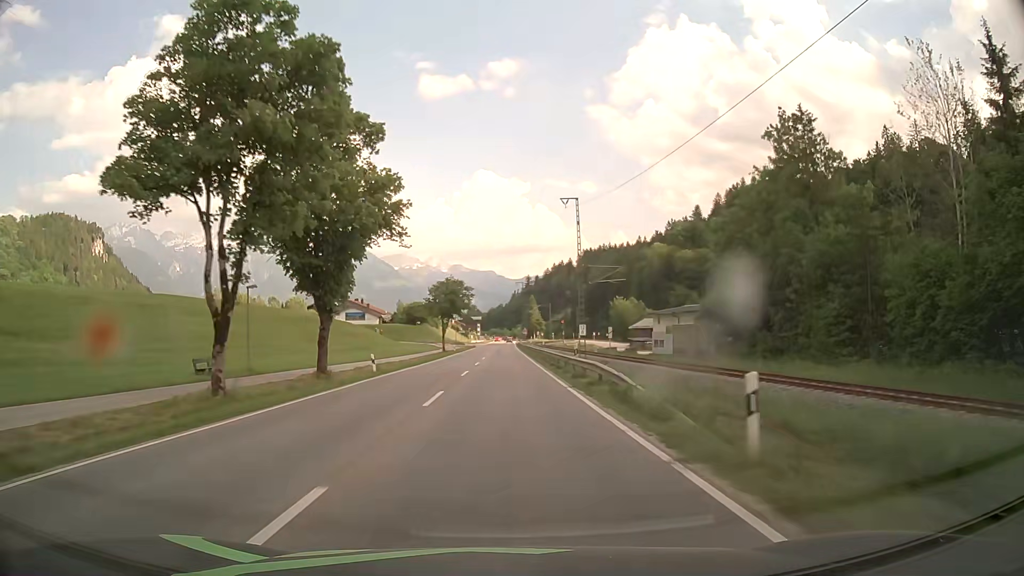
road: primary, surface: asphalt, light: Day
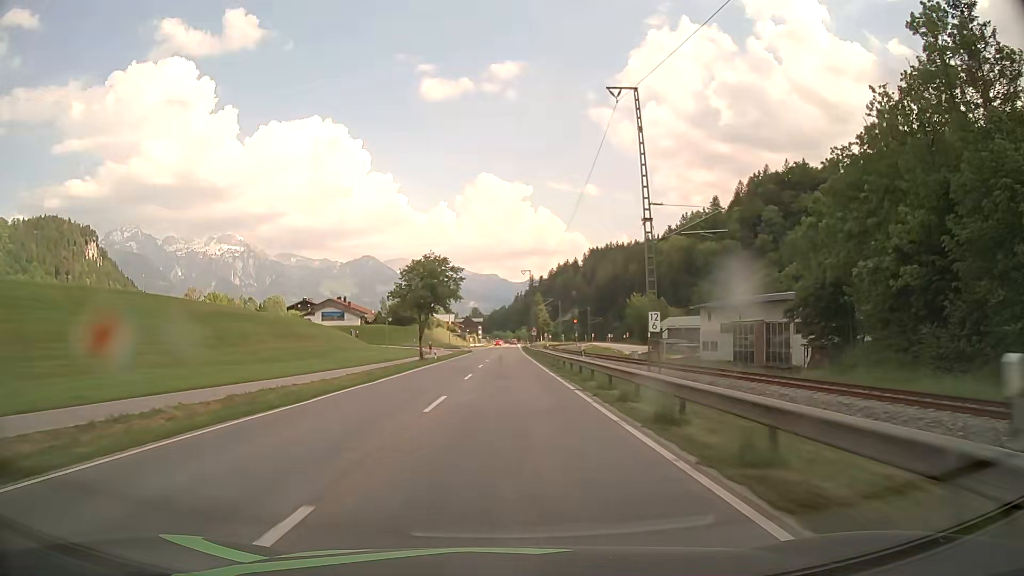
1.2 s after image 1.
(-0.1, +25.0) m; 0°
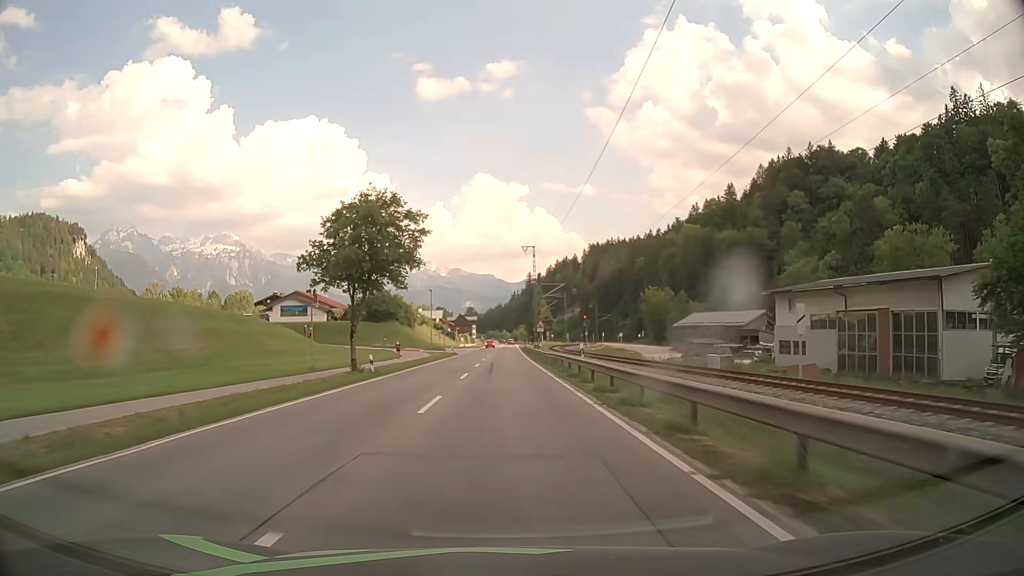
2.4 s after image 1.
(0.0, +24.9) m; 0°
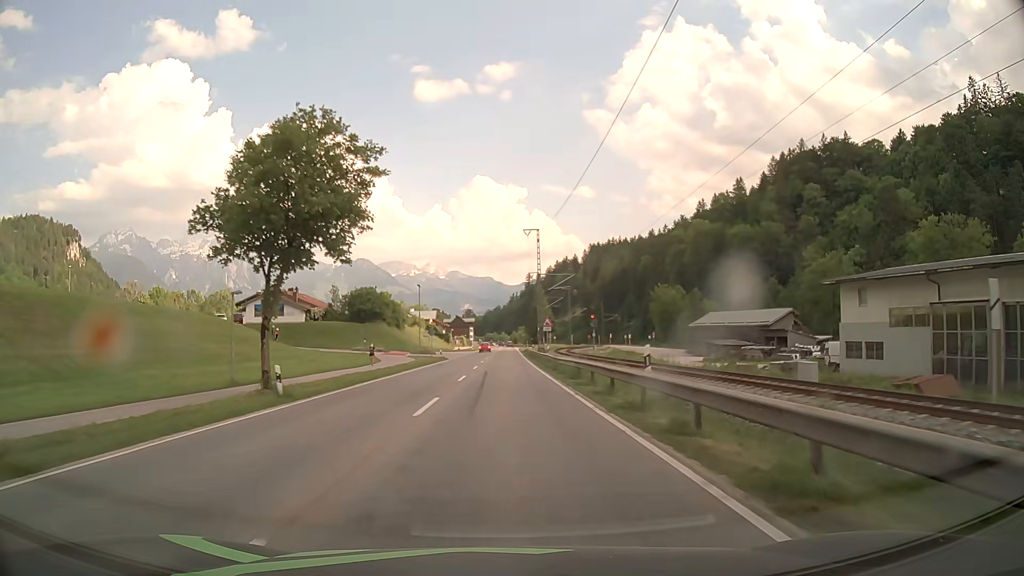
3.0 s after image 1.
(0.0, +12.5) m; 0°
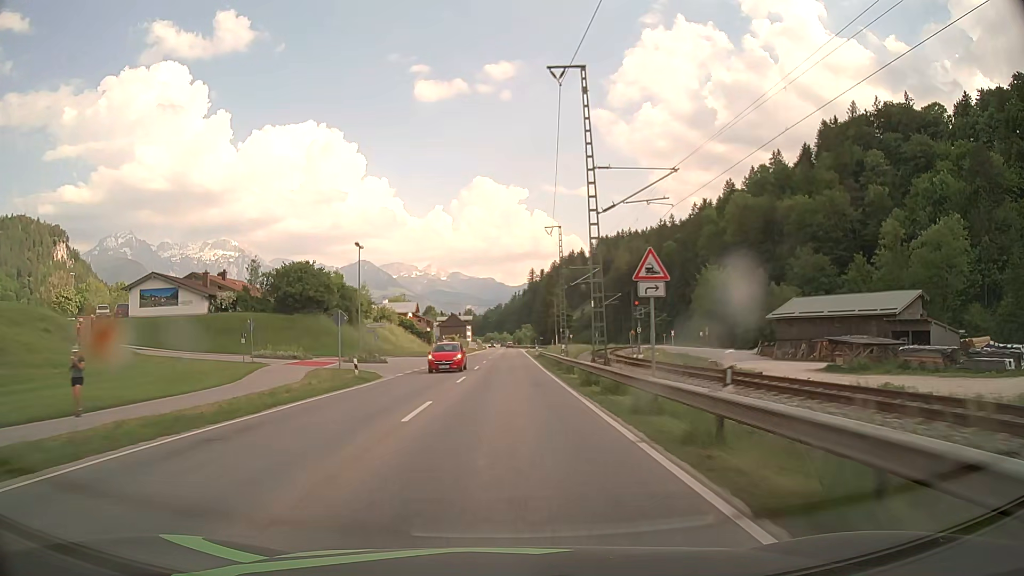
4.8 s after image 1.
(+0.1, +37.5) m; 0°
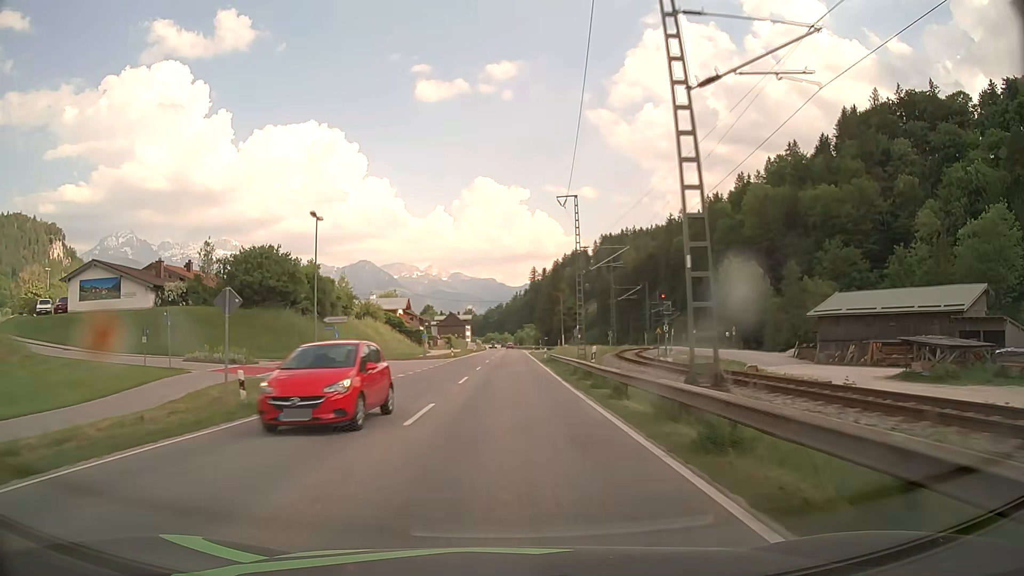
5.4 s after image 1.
(0.0, +12.5) m; 0°
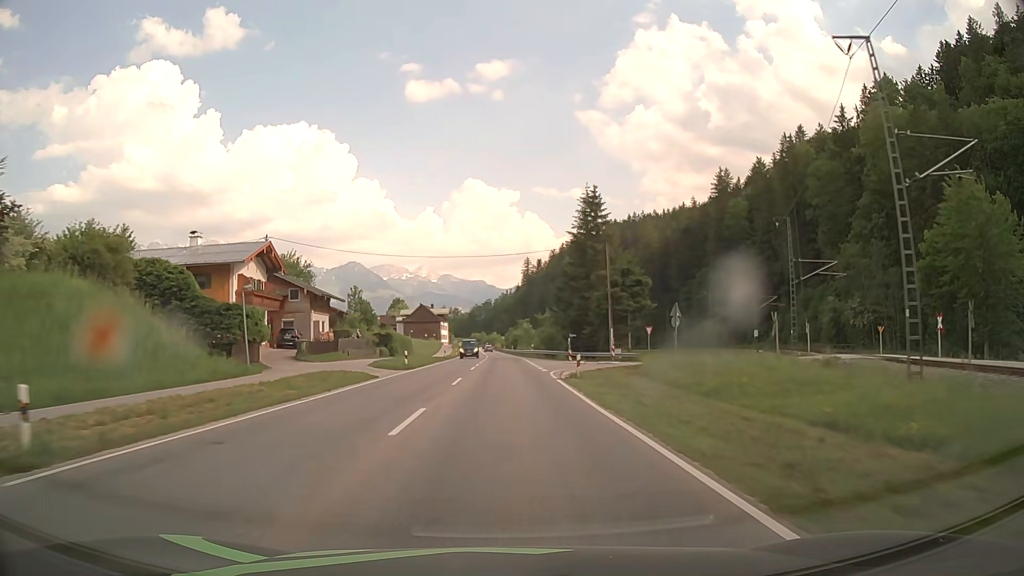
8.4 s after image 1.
(+0.5, +62.4) m; +1°
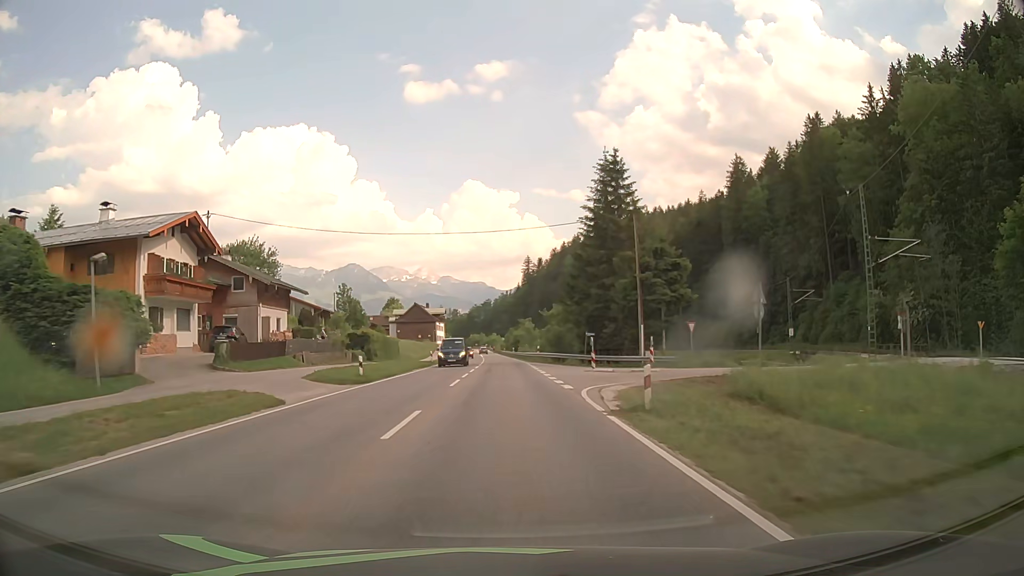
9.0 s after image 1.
(0.0, +12.5) m; 0°
(0, +10) (0, +20) (0, +30) (0, +40) (-1, +50) (-1, +60) (-1, +70) (-1, +80) (-2, +90) (-2, +100) m
